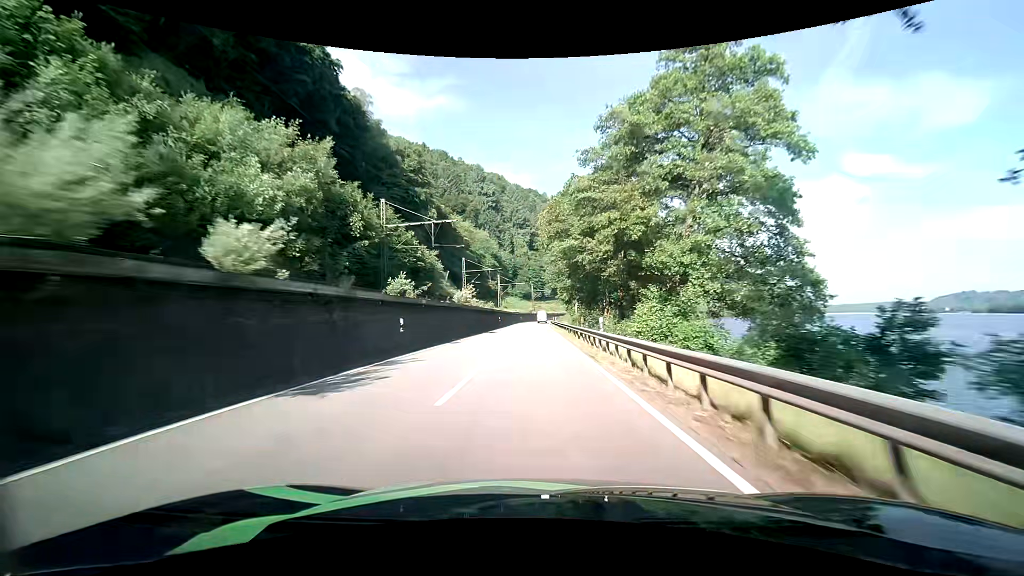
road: primary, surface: asphalt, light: Day
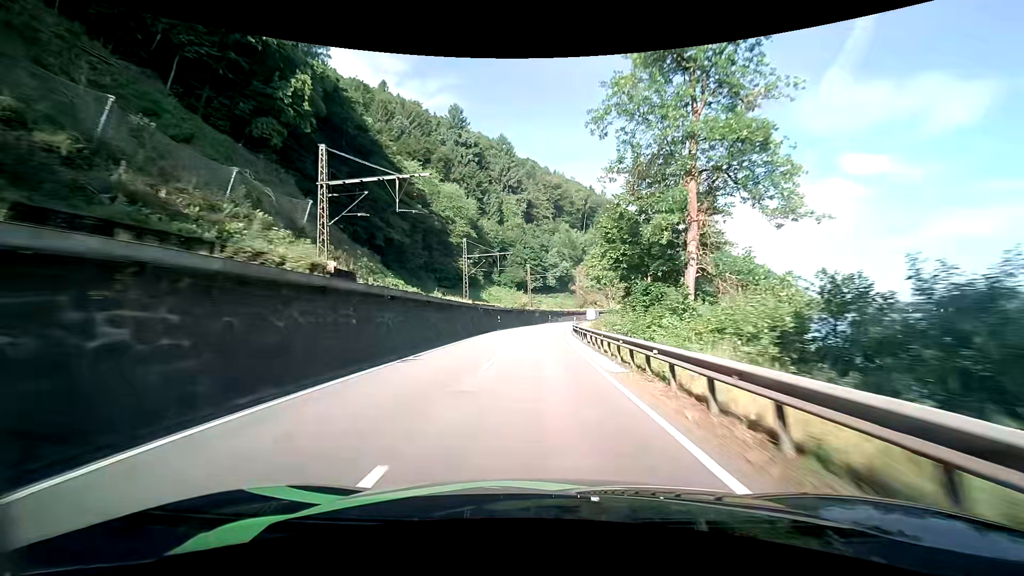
(-0.1, +66.7) m; 0°
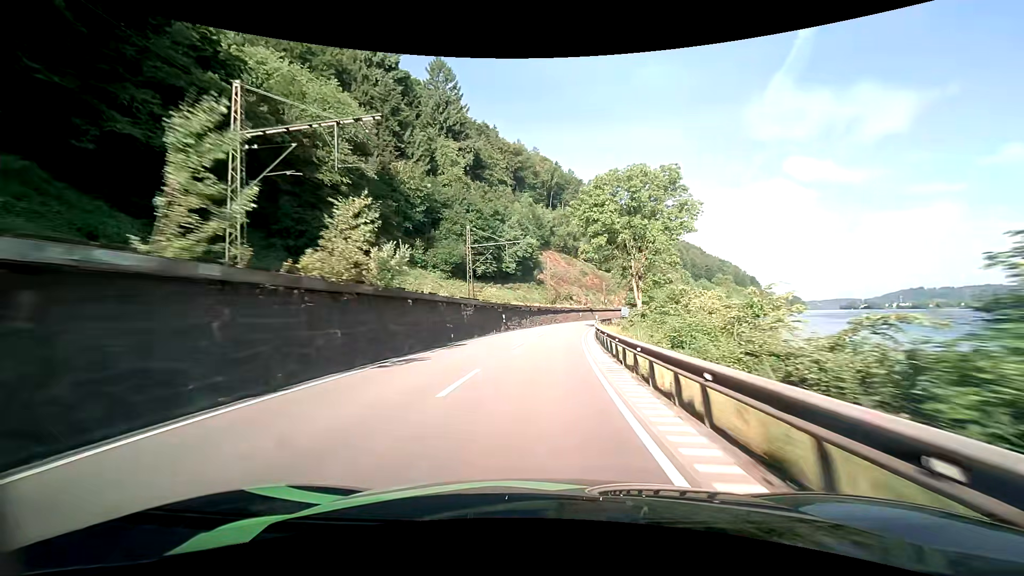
(+1.5, +51.7) m; +4°
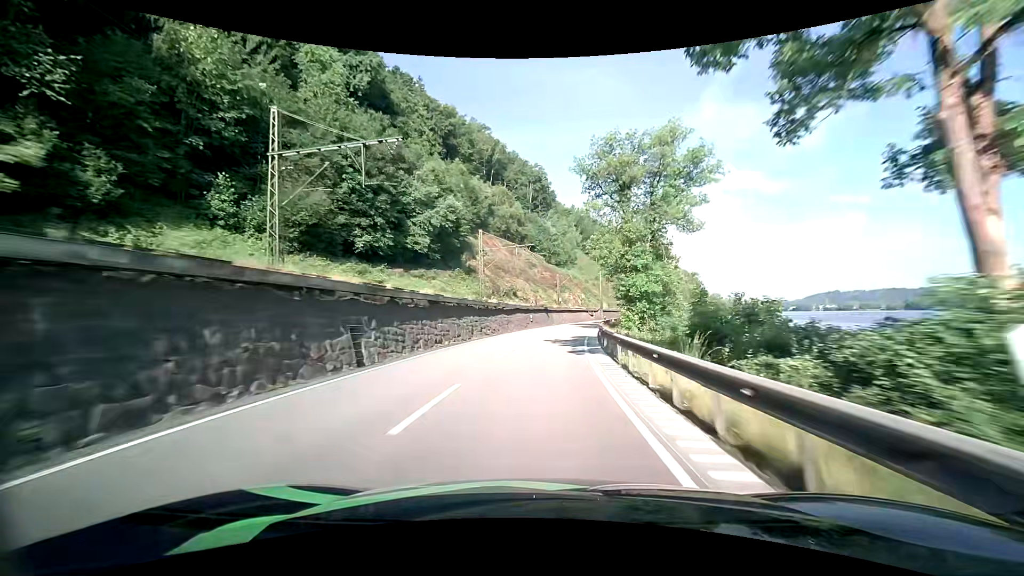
(+2.2, +38.1) m; +6°
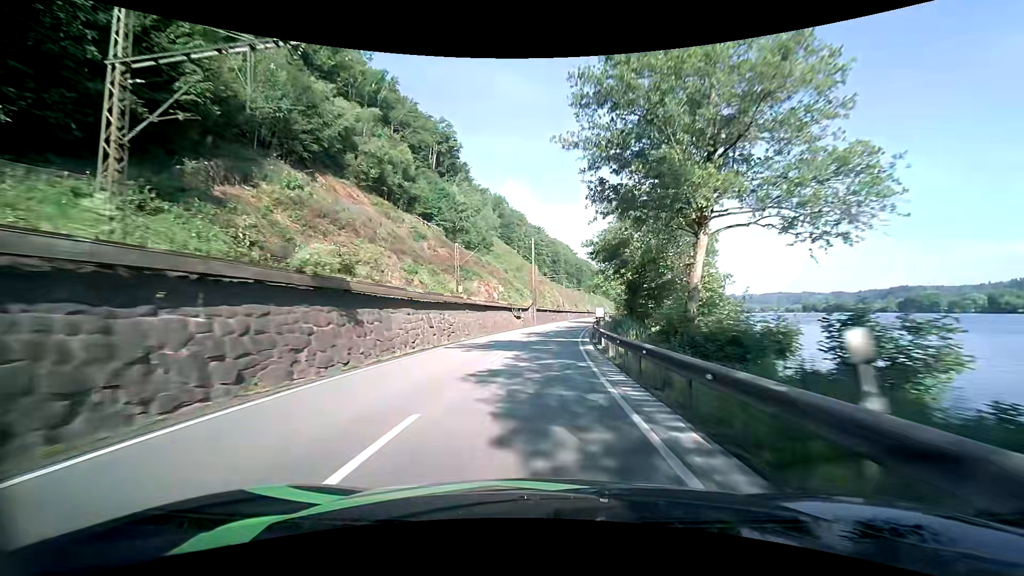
(+4.2, +50.5) m; +10°
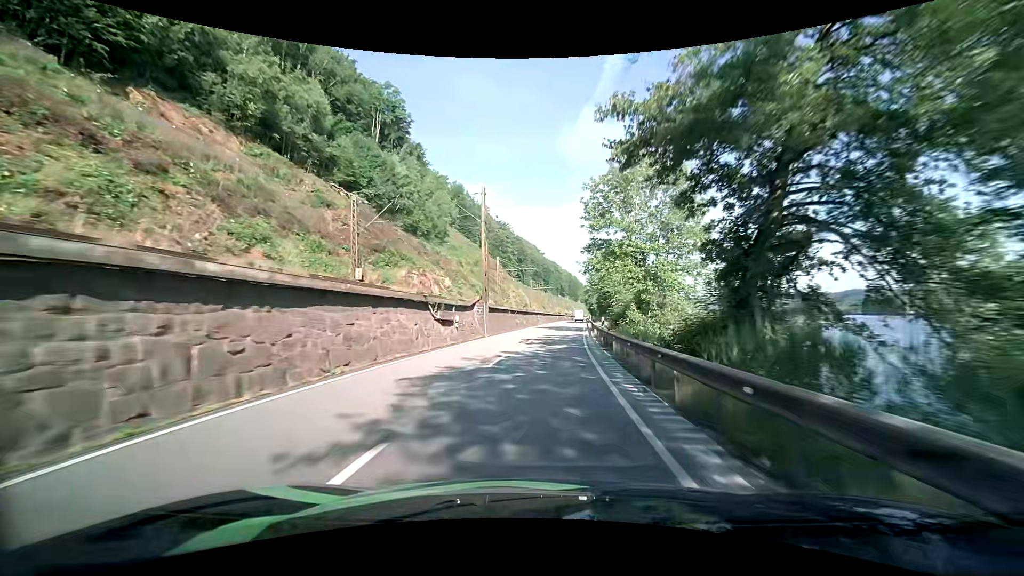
(+0.7, +25.3) m; +3°
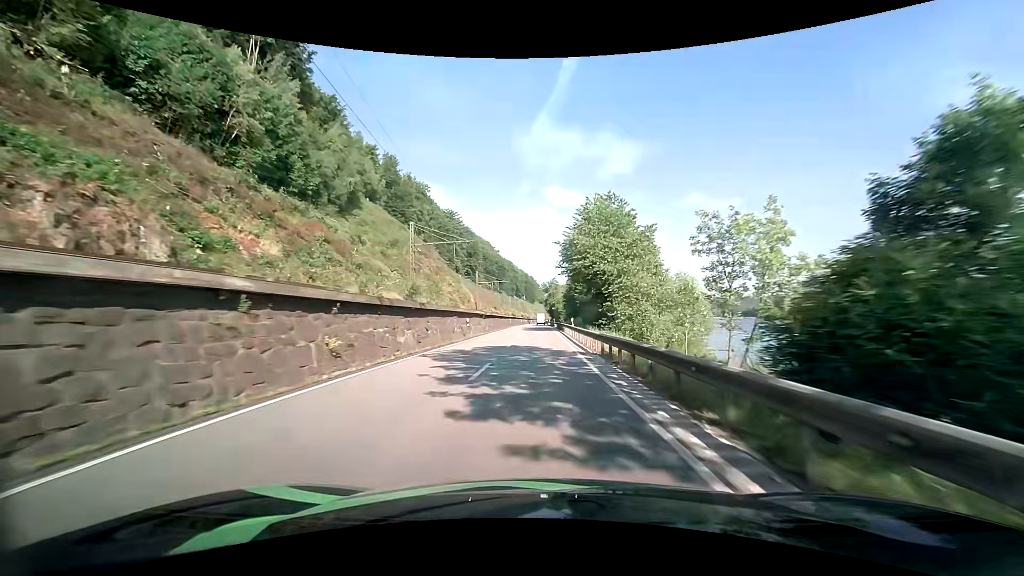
(+2.0, +38.1) m; +5°
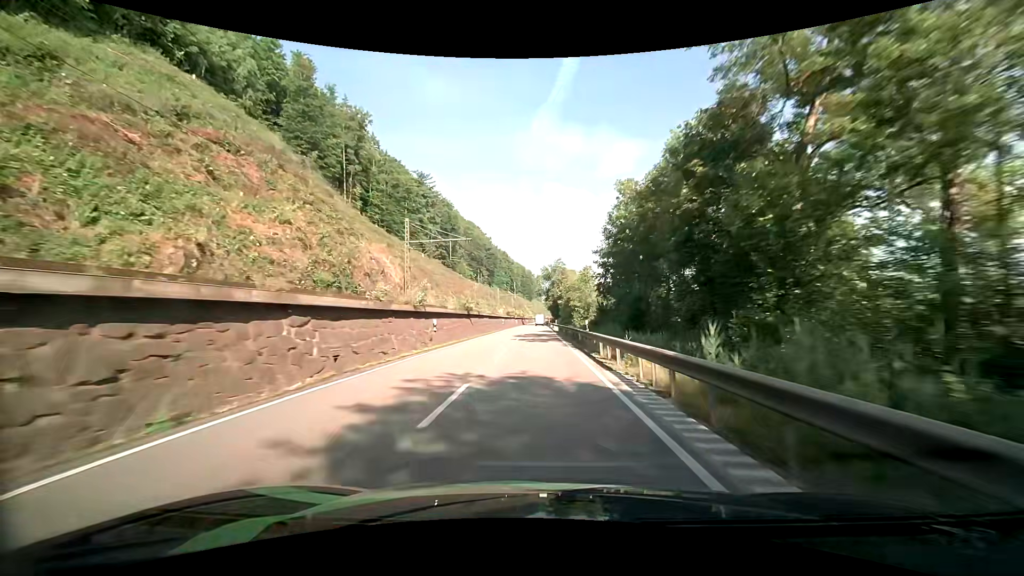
(+0.2, +64.0) m; 0°
(0, +10) (0, +20) (0, +30) (0, +40) (0, +50) (0, +60) (0, +70) (0, +80) (-1, +90) (-1, +100) m
